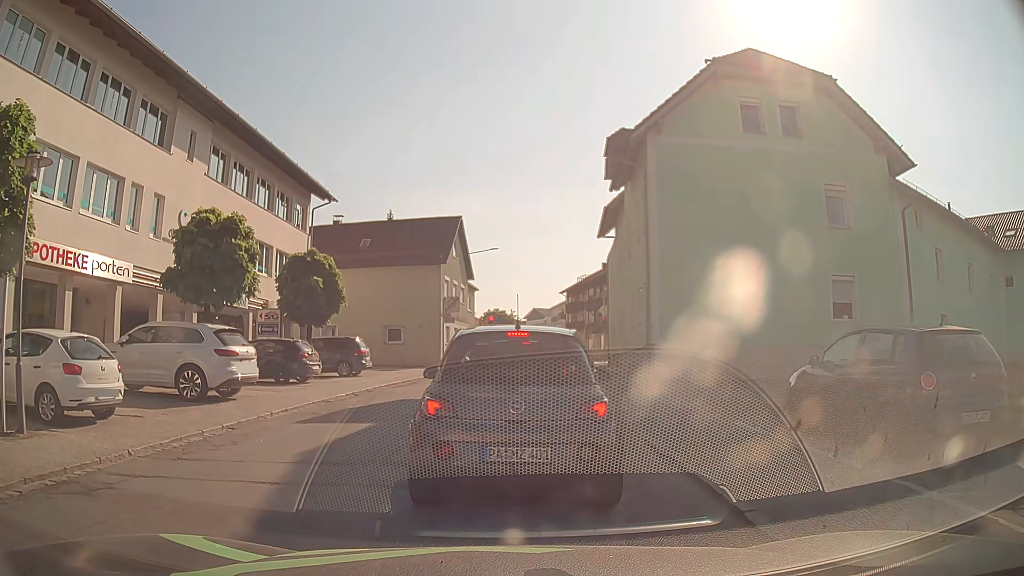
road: secondary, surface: asphalt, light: Day
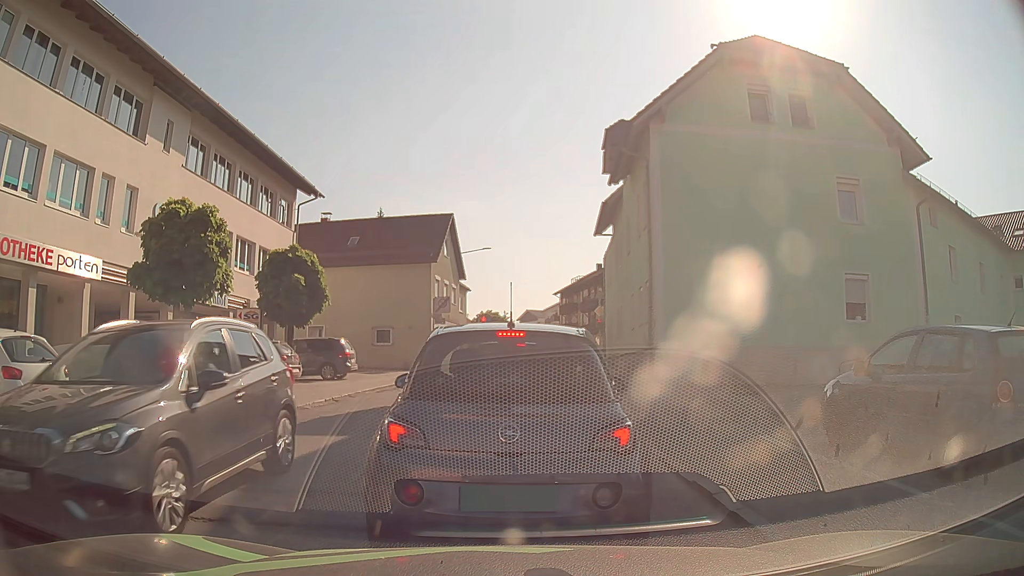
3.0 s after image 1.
(0.0, +1.4) m; -1°
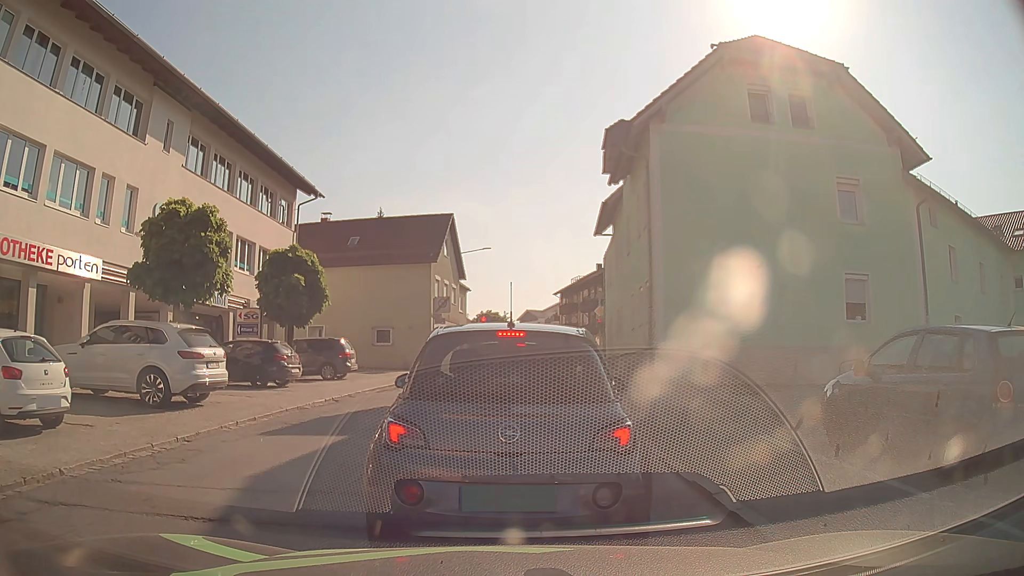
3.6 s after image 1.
(0.0, 0.0) m; 0°
(0, +10) (+1, +20) (+2, +30) (+3, +40) (+5, +50) (+6, +60) (+1, +68) (-9, +69) (-19, +69) (-29, +68) m
